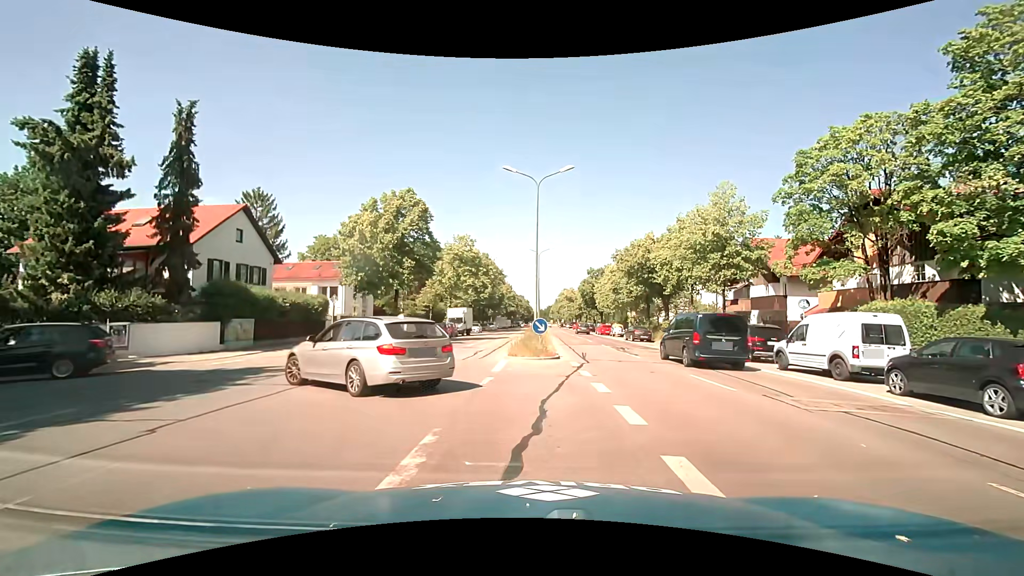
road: primary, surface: asphalt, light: Day
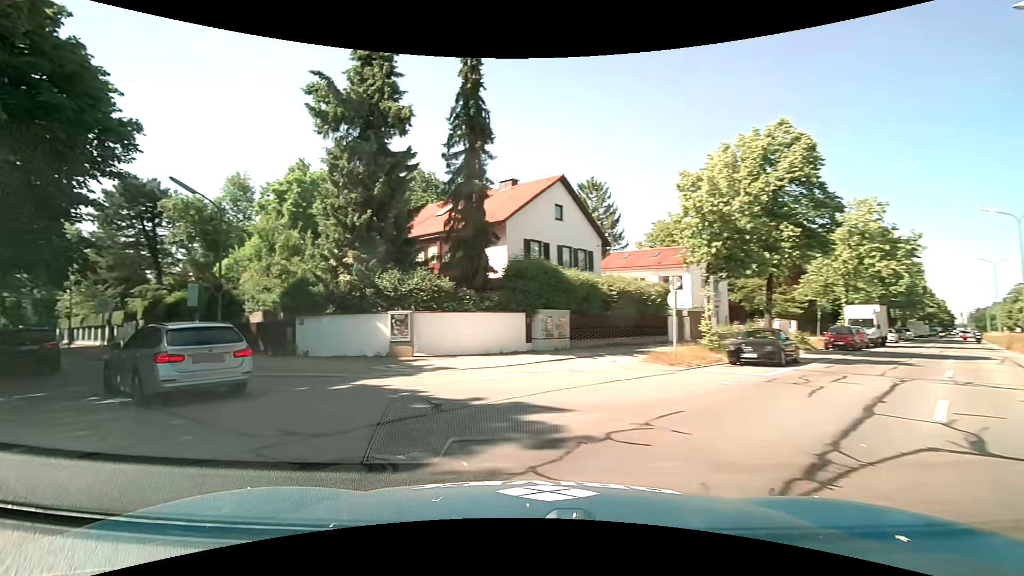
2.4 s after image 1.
(-2.7, +10.8) m; -39°
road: residential
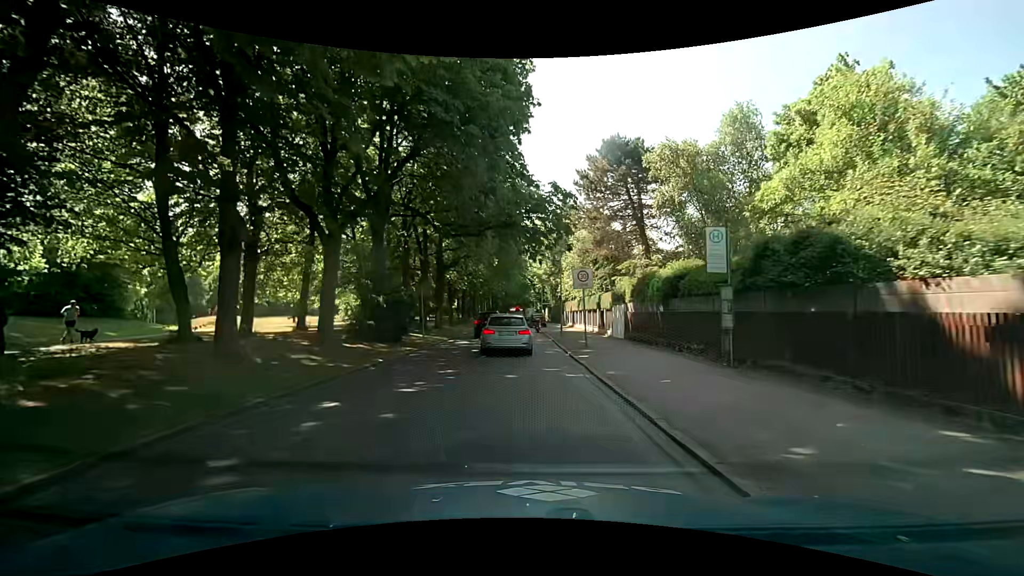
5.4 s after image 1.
(-8.7, +14.0) m; -49°
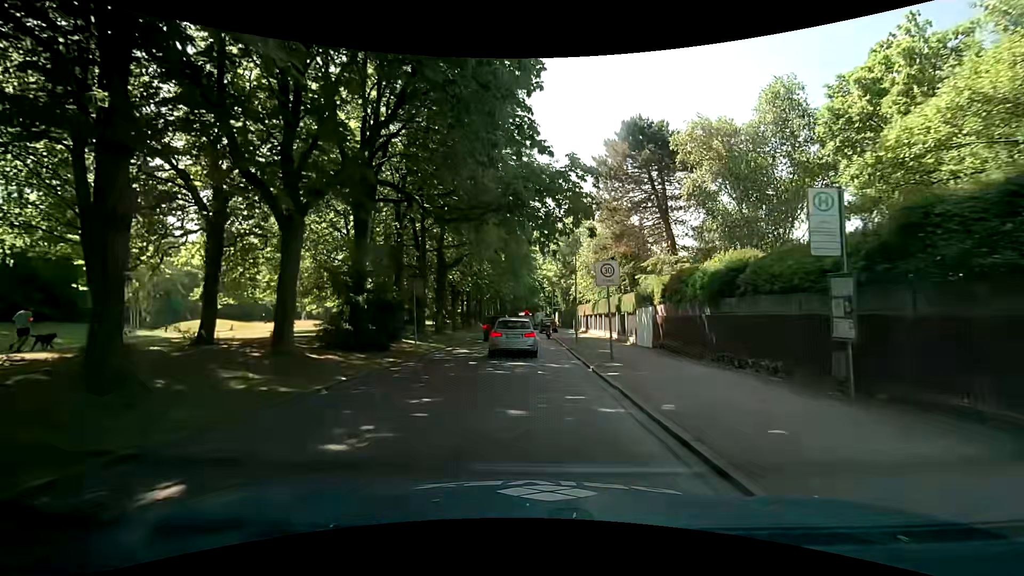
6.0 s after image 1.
(0.0, +4.0) m; -1°
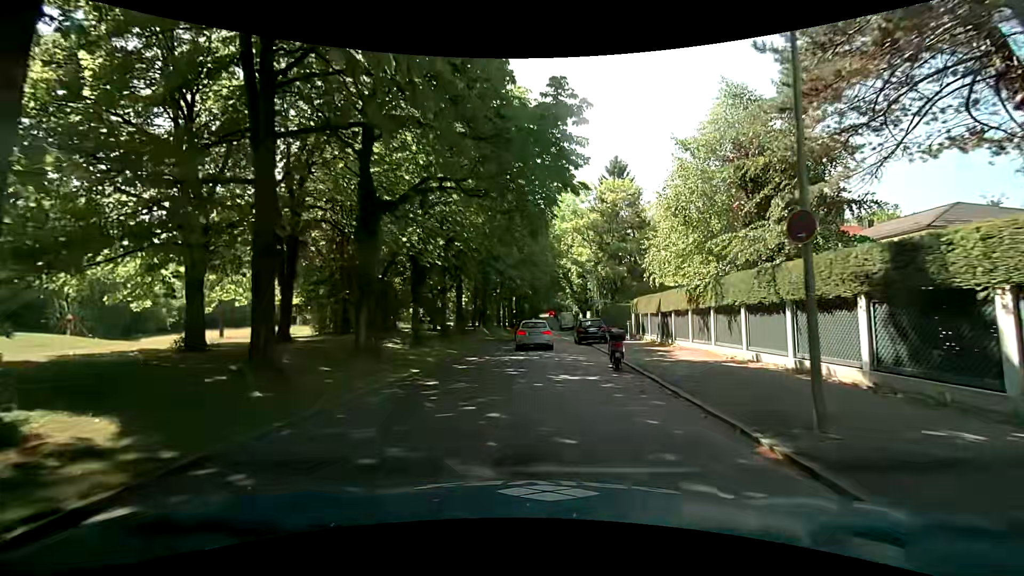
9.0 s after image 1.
(-0.2, +21.5) m; -1°
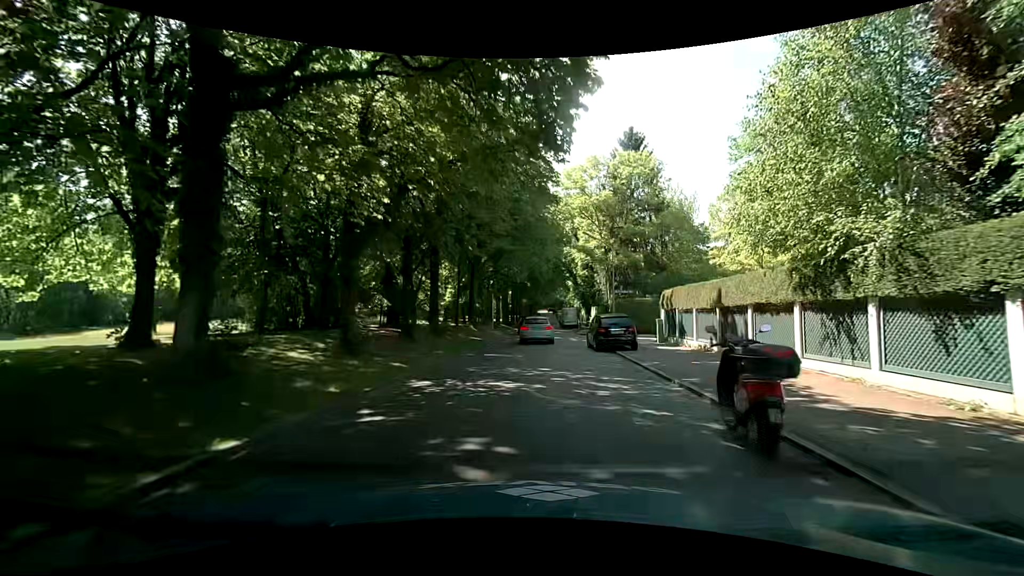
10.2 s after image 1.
(-0.1, +8.7) m; -1°
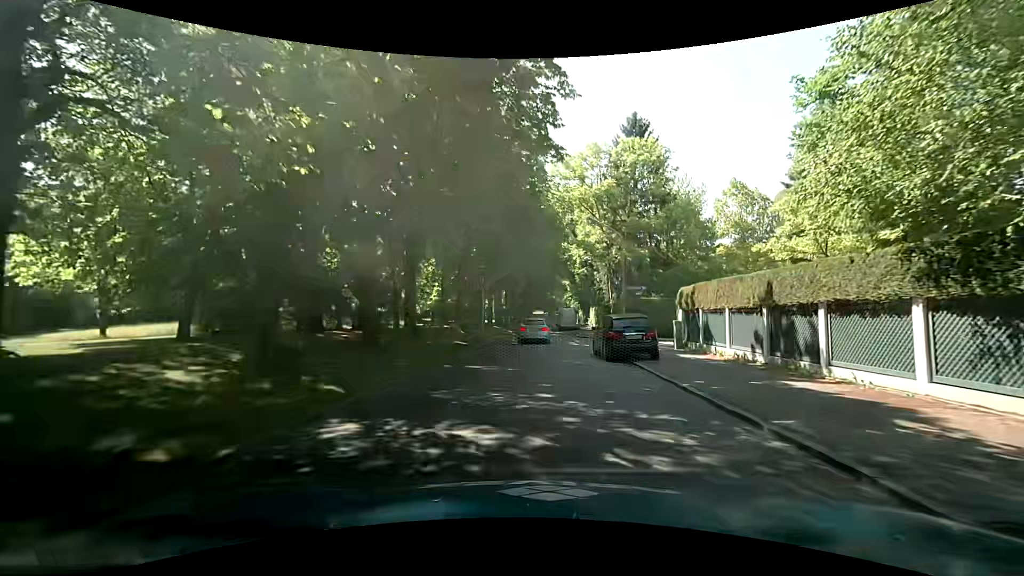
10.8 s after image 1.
(0.0, +4.2) m; 0°
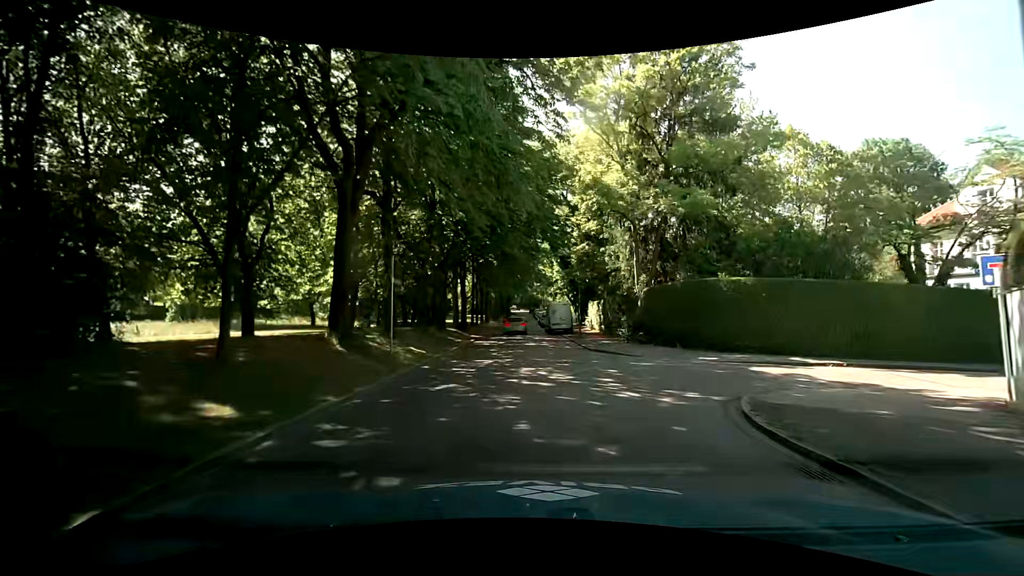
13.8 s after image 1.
(+0.7, +18.8) m; +4°
(0, +10) (0, +20) (0, +30) (-1, +40) (-1, +50) (-2, +60) (-2, +70) (-2, +80) (-3, +90) (-3, +100) m
